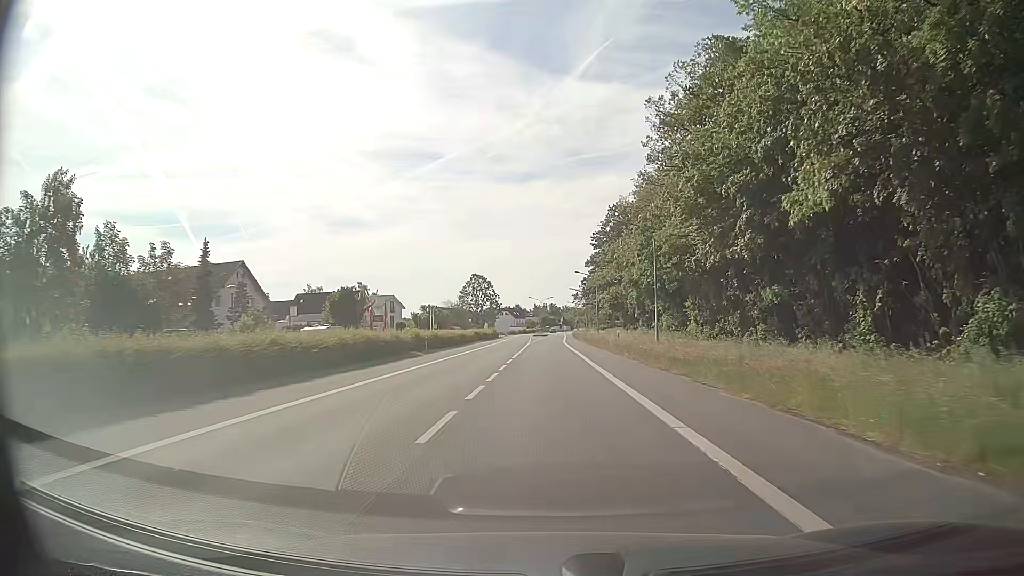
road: primary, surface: asphalt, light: Day
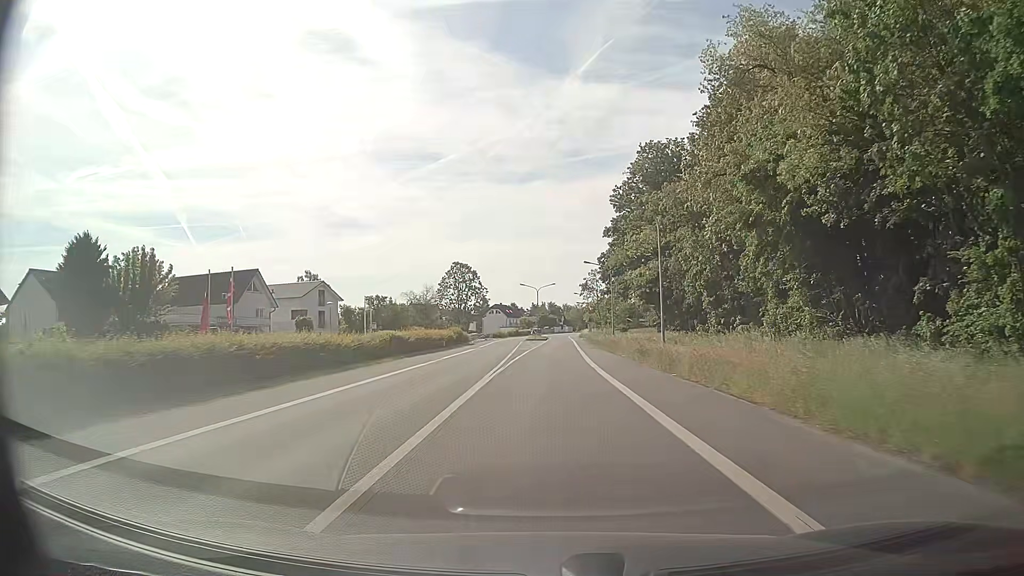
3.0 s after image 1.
(+0.1, +41.9) m; 0°
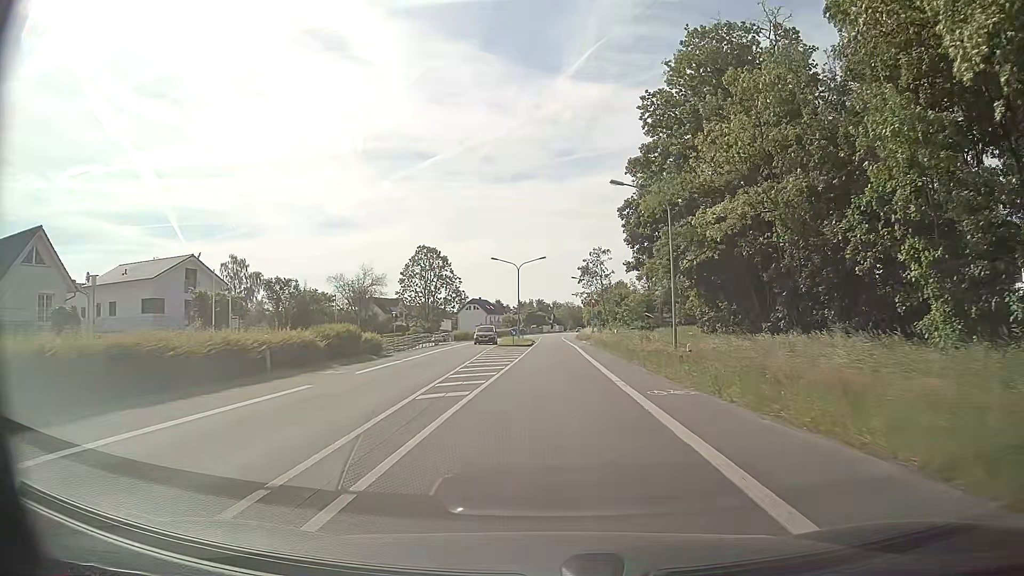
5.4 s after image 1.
(+0.4, +33.4) m; +1°
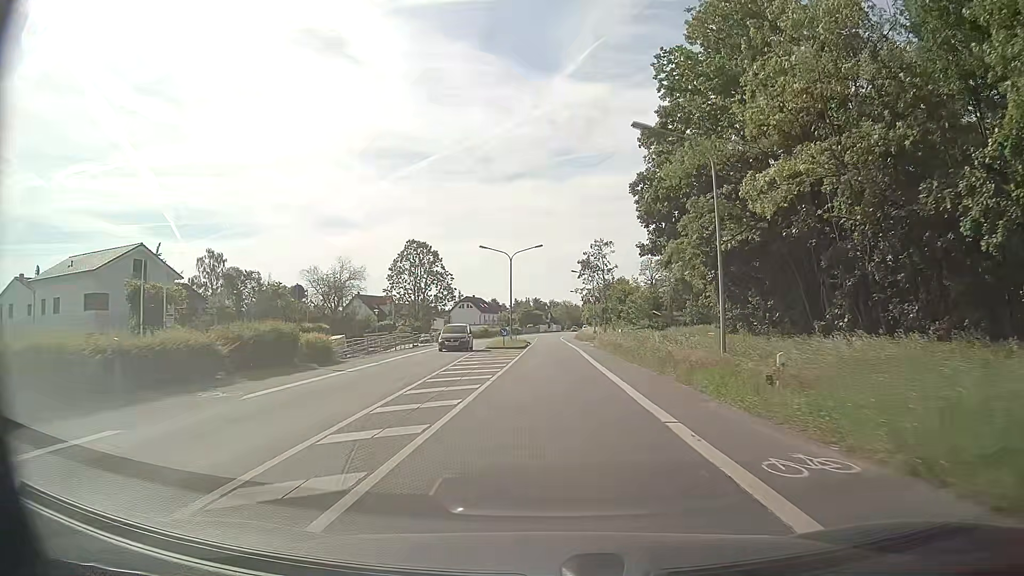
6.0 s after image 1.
(0.0, +8.2) m; +1°
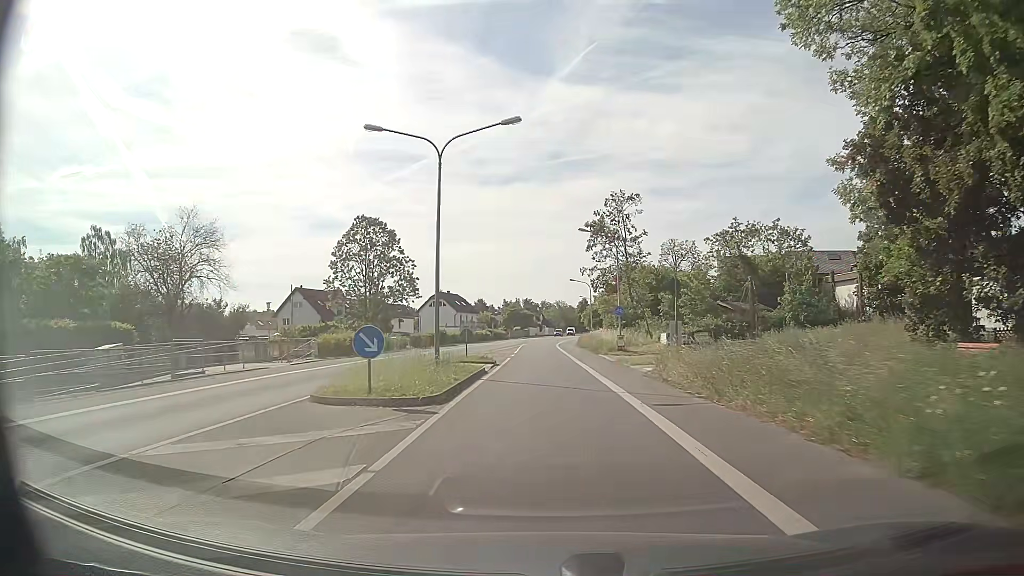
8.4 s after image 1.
(+0.1, +32.1) m; 0°
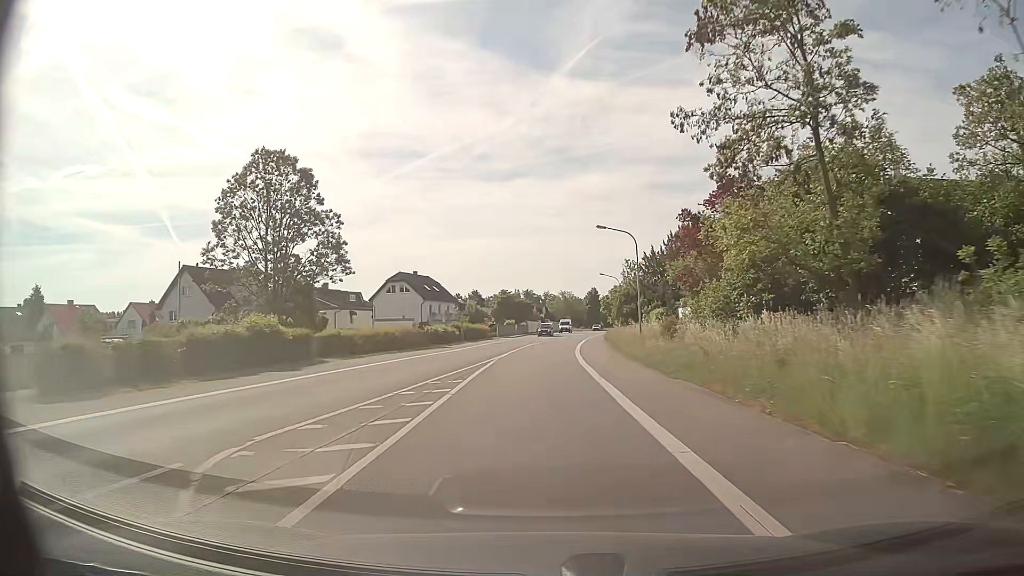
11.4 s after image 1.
(-0.2, +39.5) m; -1°
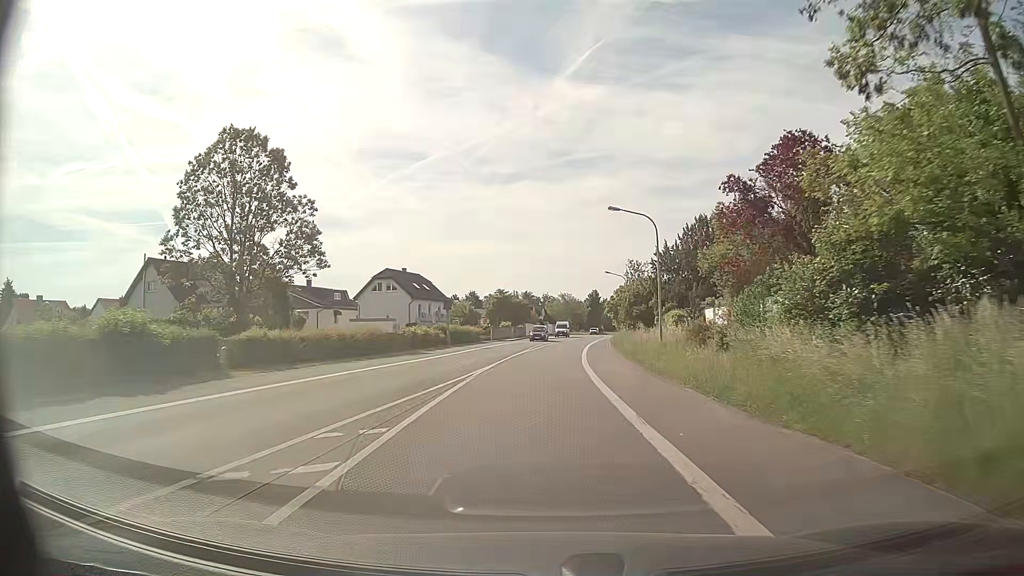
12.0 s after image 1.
(0.0, +7.9) m; 0°
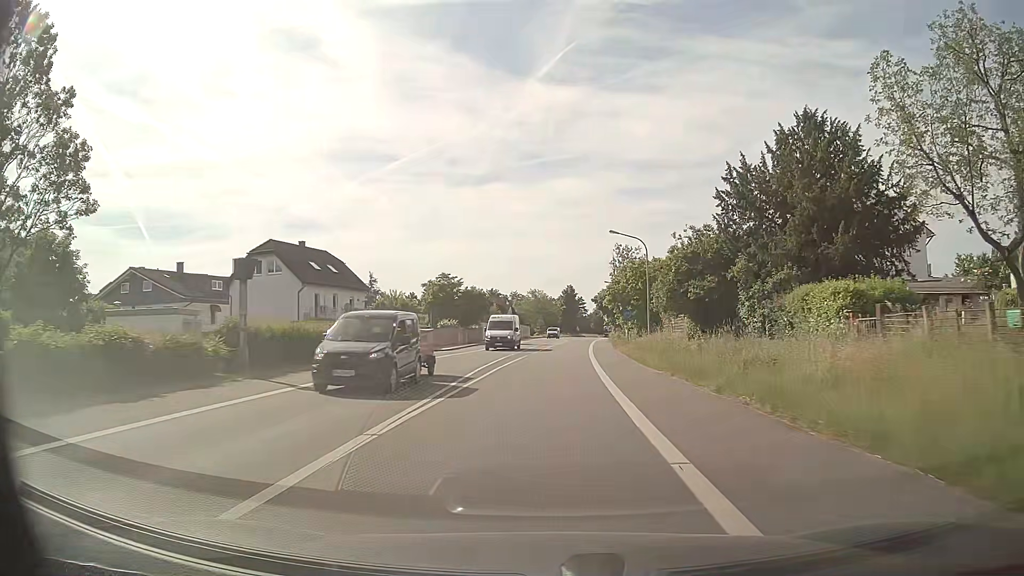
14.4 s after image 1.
(+0.6, +31.7) m; +3°
(0, +10) (0, +20) (+1, +30) (+1, +40) (+2, +50) (+2, +60) (+3, +70) (+4, +80) (+5, +90) (+6, +100) m
